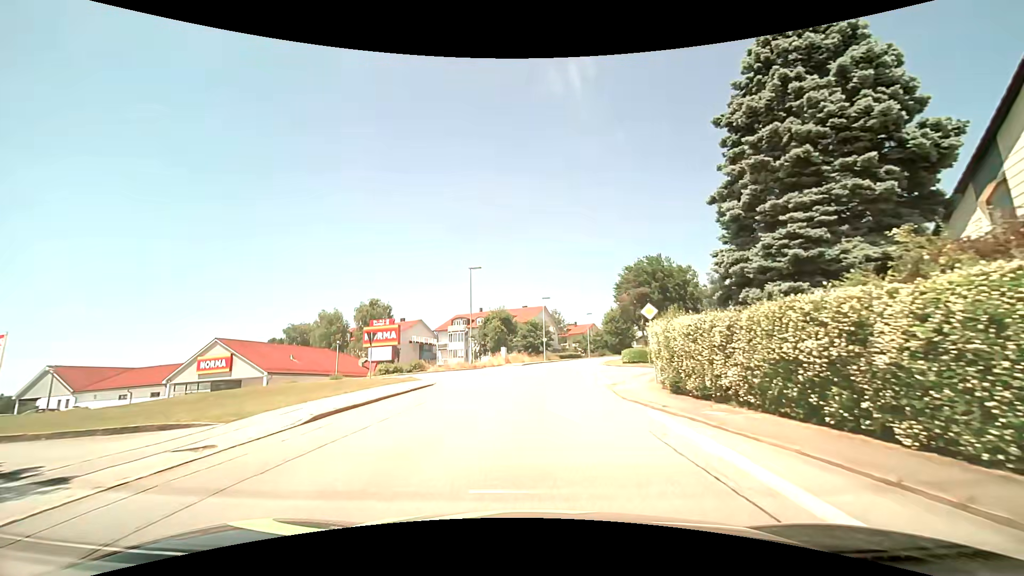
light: Day
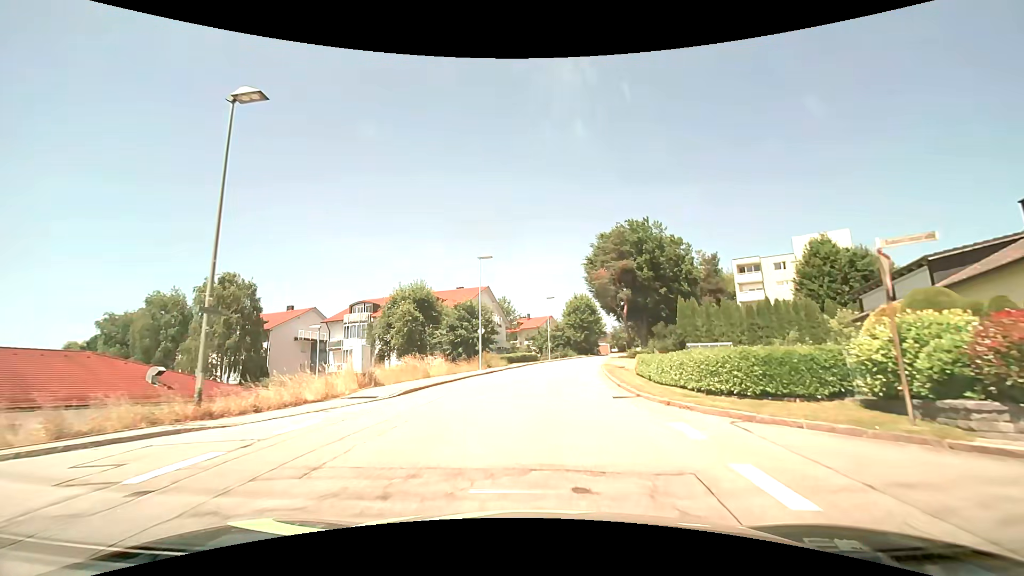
(+1.4, +28.0) m; +6°
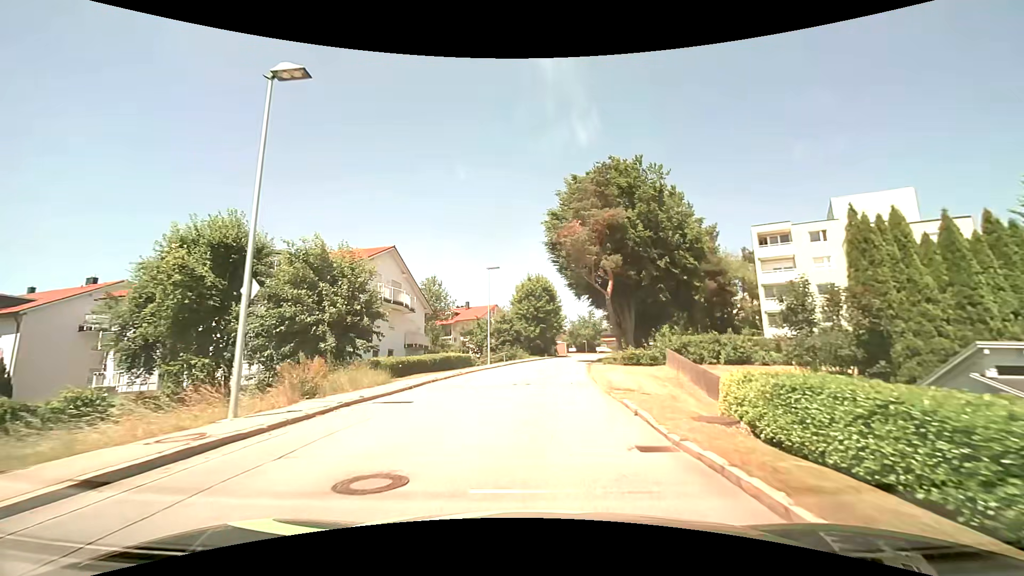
(+1.0, +23.8) m; +5°
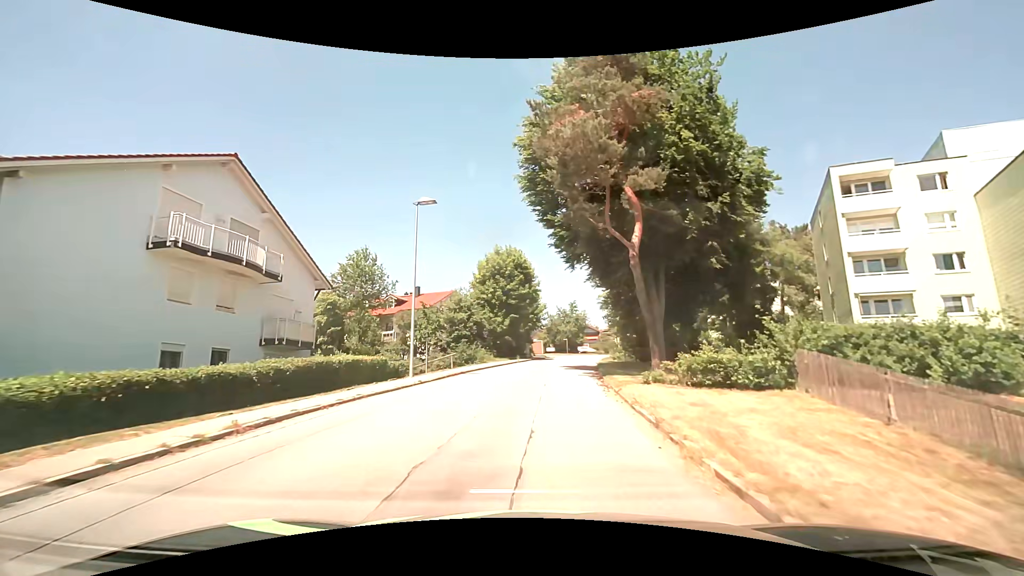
(+0.6, +18.6) m; +3°
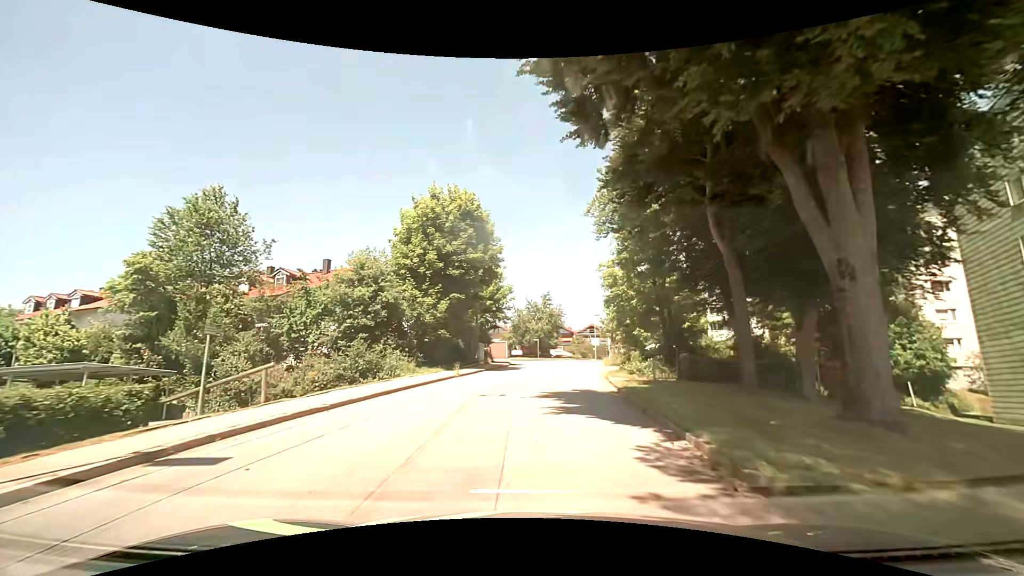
(+0.7, +18.9) m; +4°
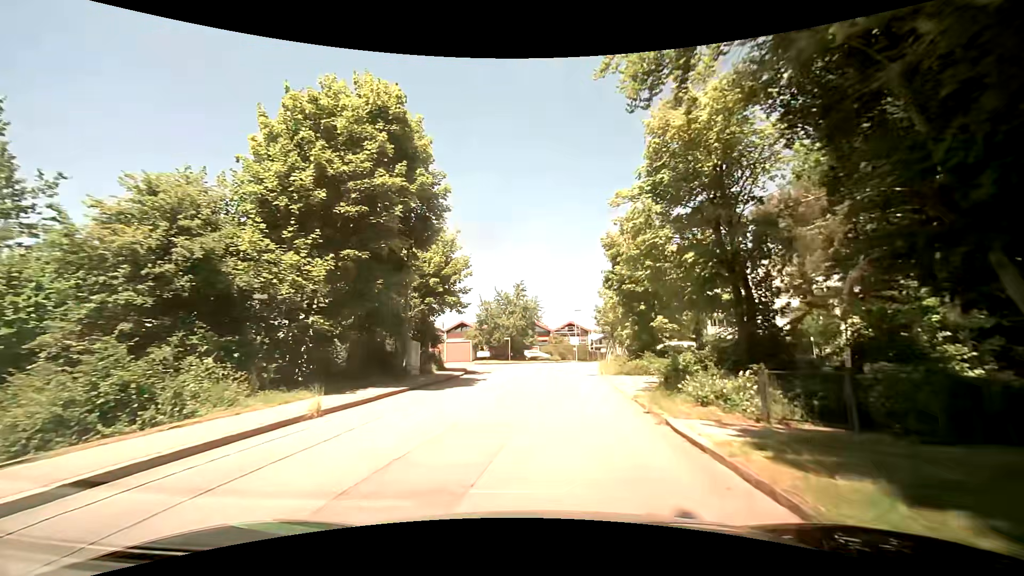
(+0.4, +12.6) m; +3°
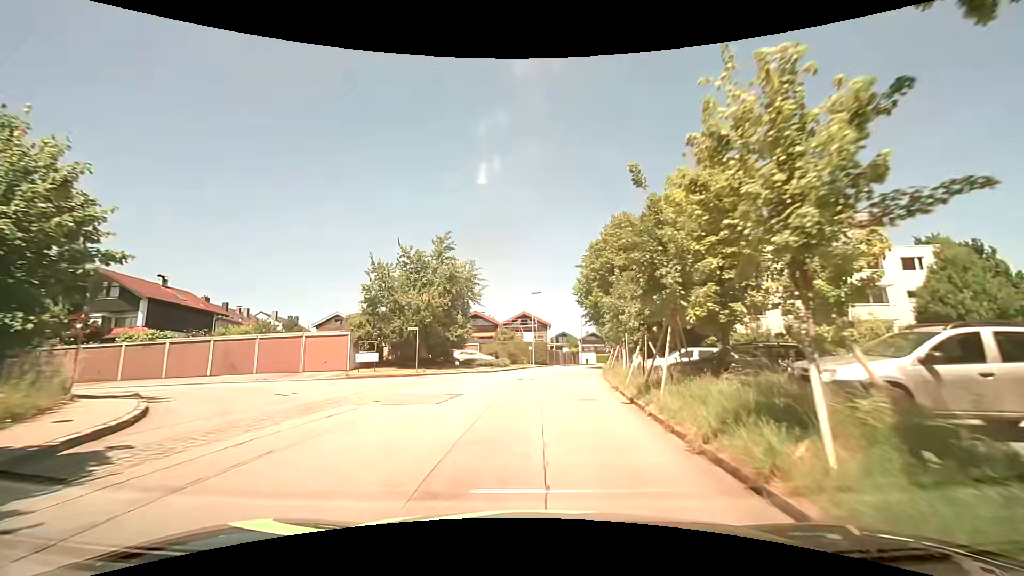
(+1.1, +24.6) m; +5°
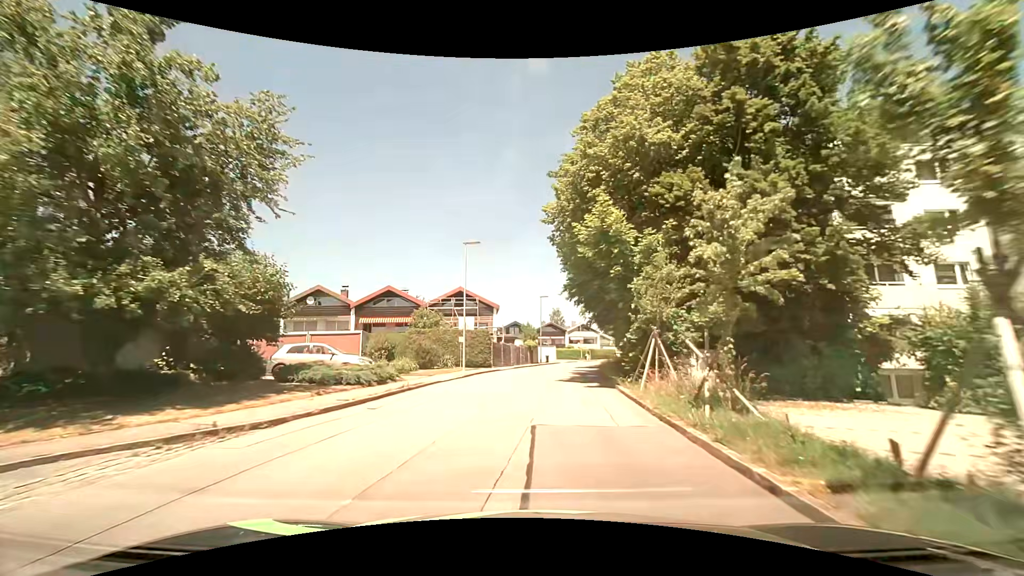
(+1.1, +24.0) m; +5°
(0, +10) (+1, +20) (+2, +30) (+3, +40) (+5, +50) (+7, +59) (+9, +69) (+12, +79) (+15, +89) (+18, +98) m
